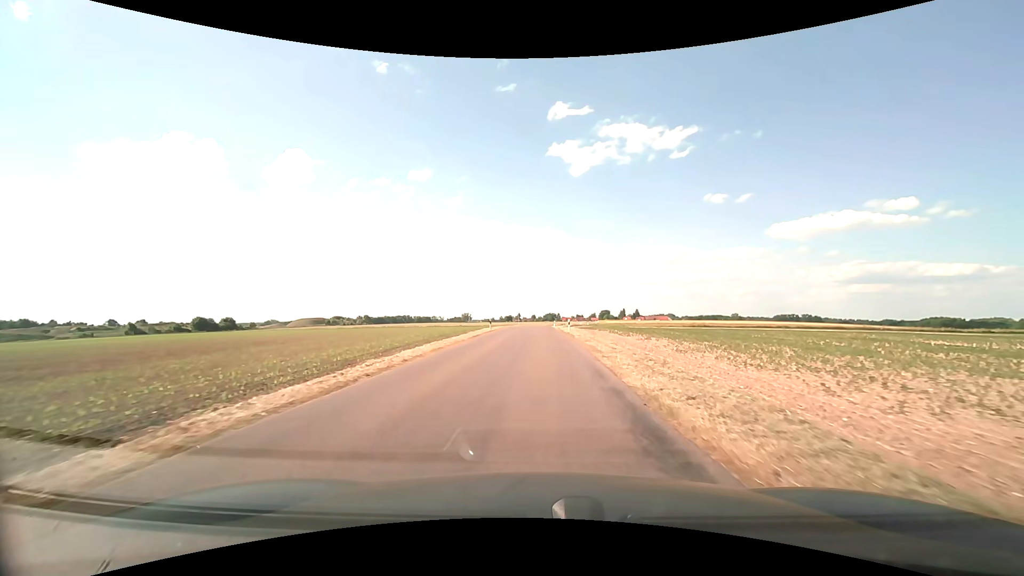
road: unclassified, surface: asphalt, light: Day
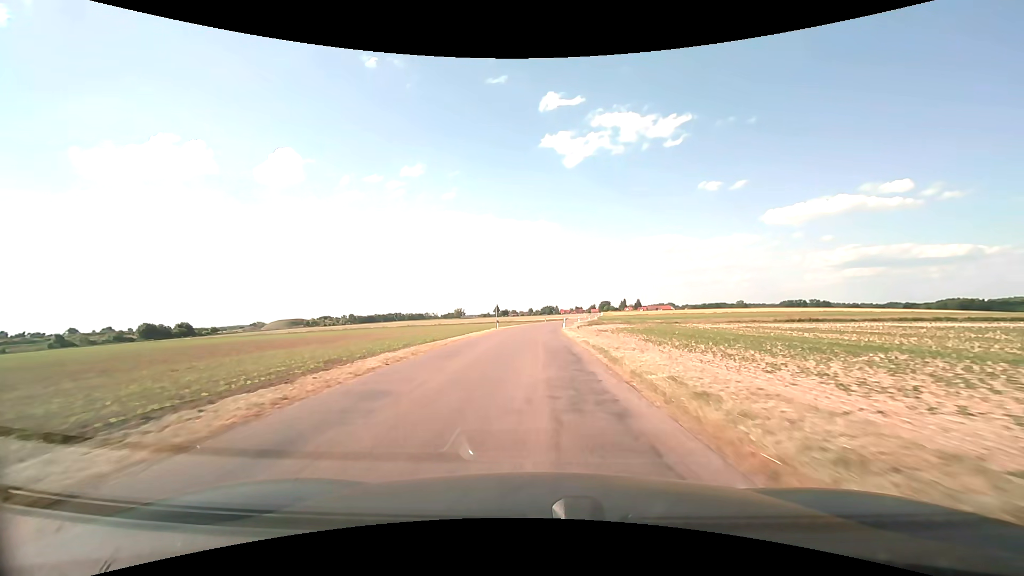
(+0.4, +43.1) m; +1°
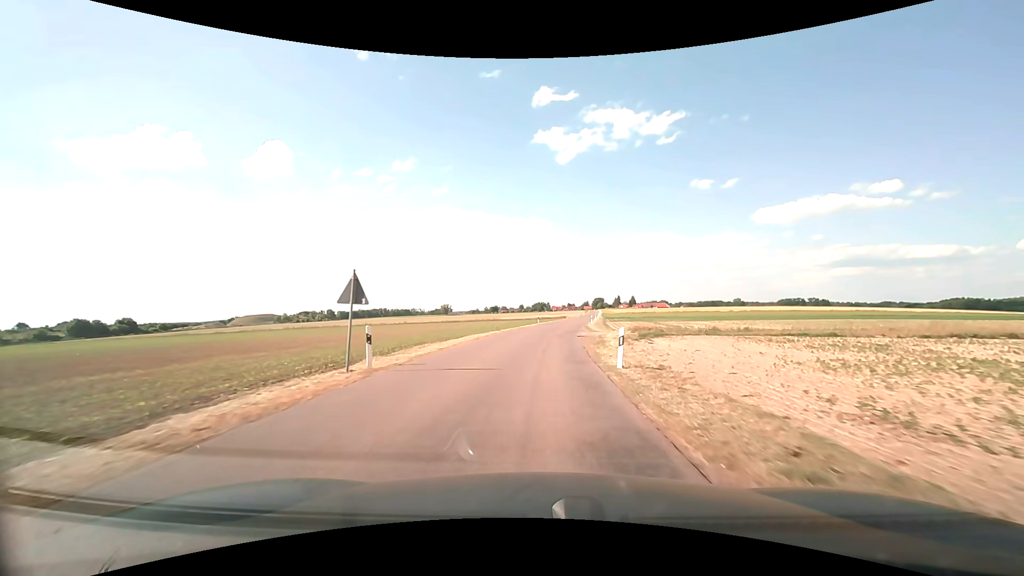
(+0.1, +36.4) m; +1°
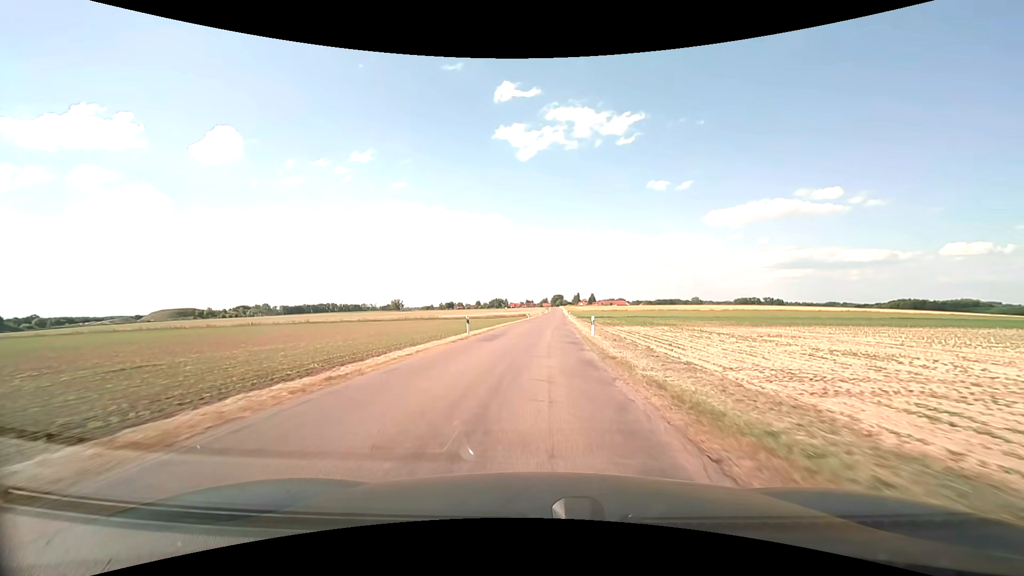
(+1.5, +36.4) m; +5°
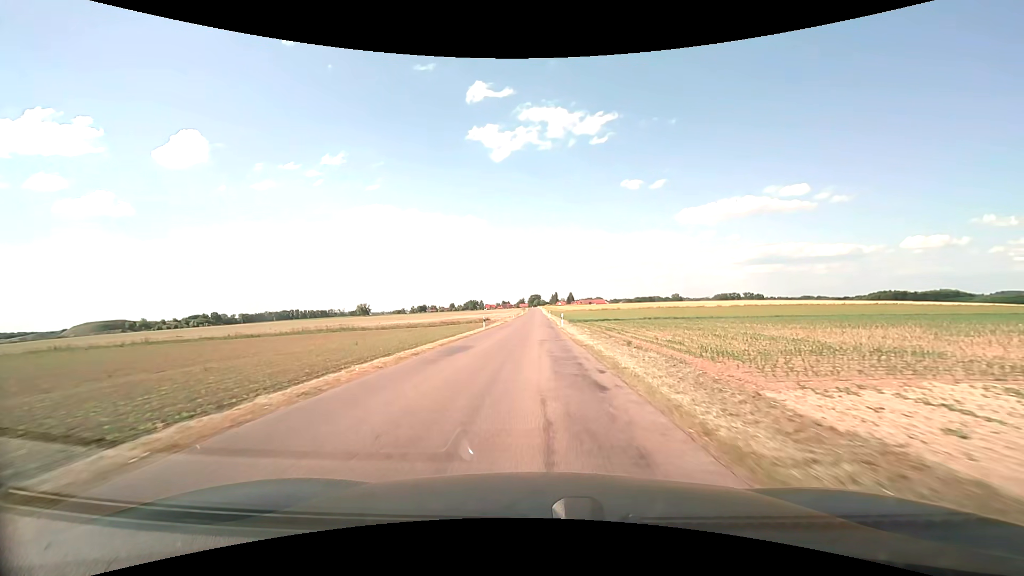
(+1.0, +37.1) m; +3°
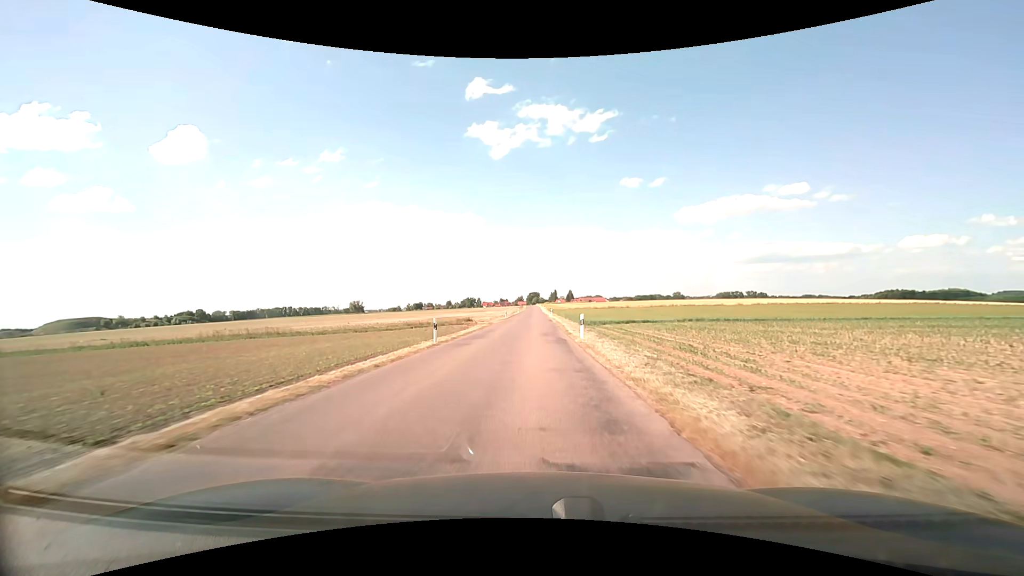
(0.0, +18.8) m; 0°
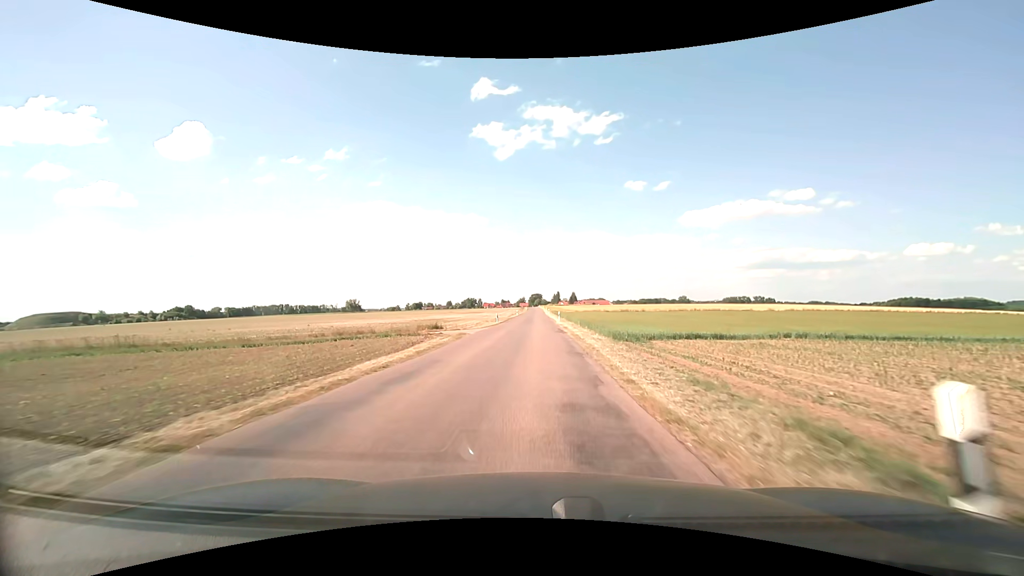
(-0.1, +18.7) m; -1°
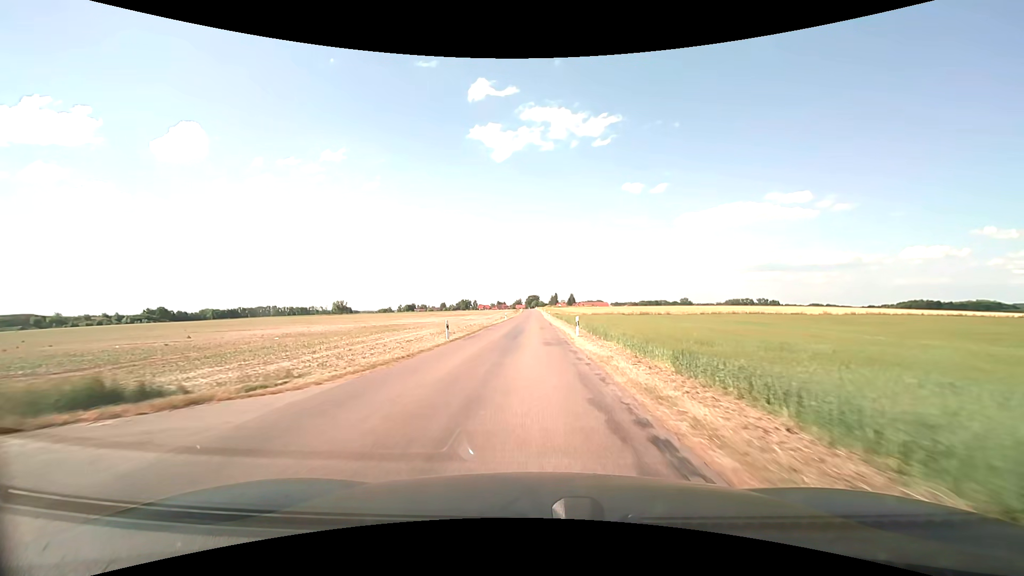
(+0.3, +27.7) m; +1°
(0, +10) (0, +20) (0, +30) (0, +40) (0, +50) (0, +60) (0, +70) (0, +80) (0, +90) (0, +100) m
